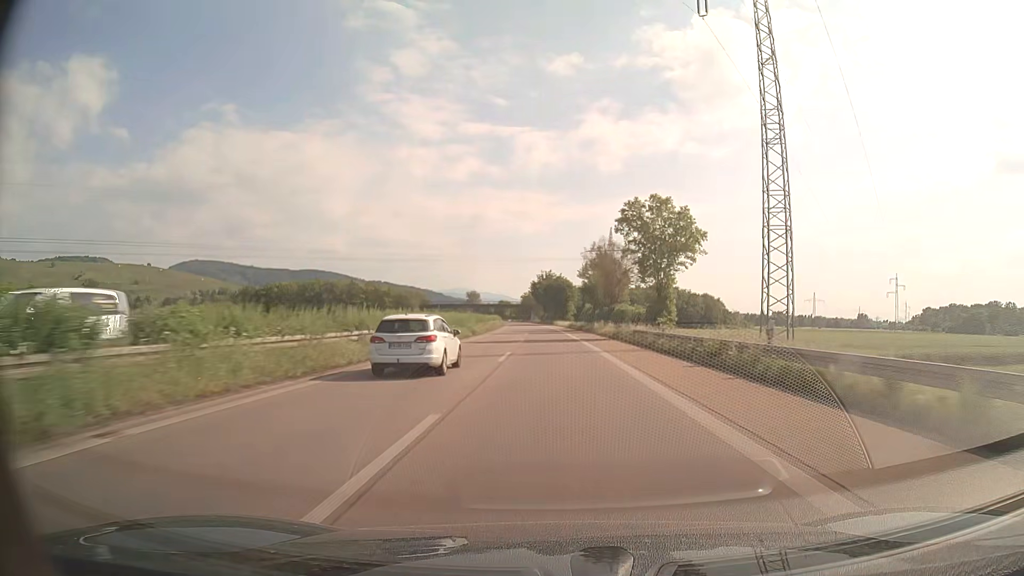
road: trunk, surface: asphalt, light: Day
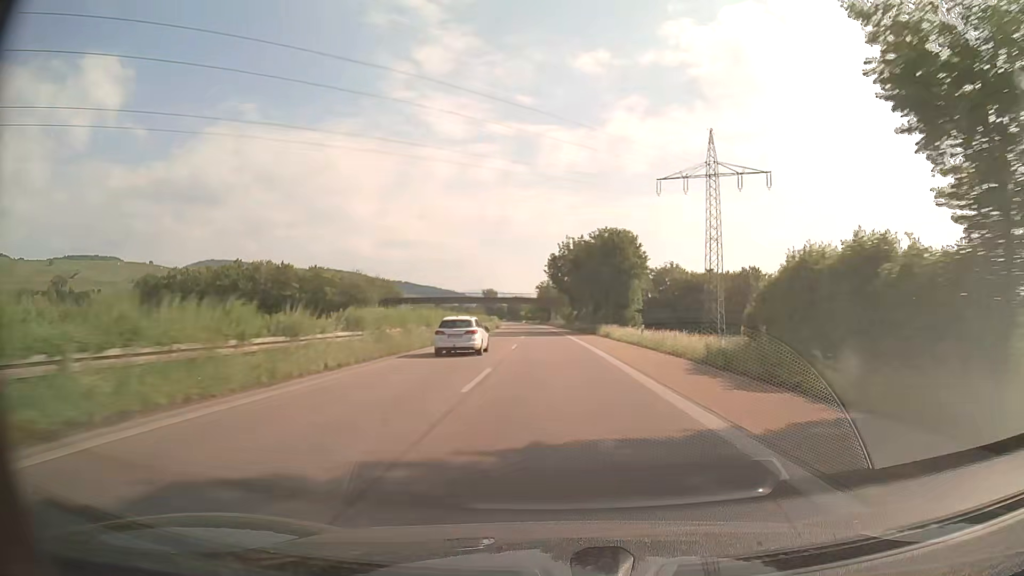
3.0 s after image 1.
(-1.5, +80.8) m; -2°
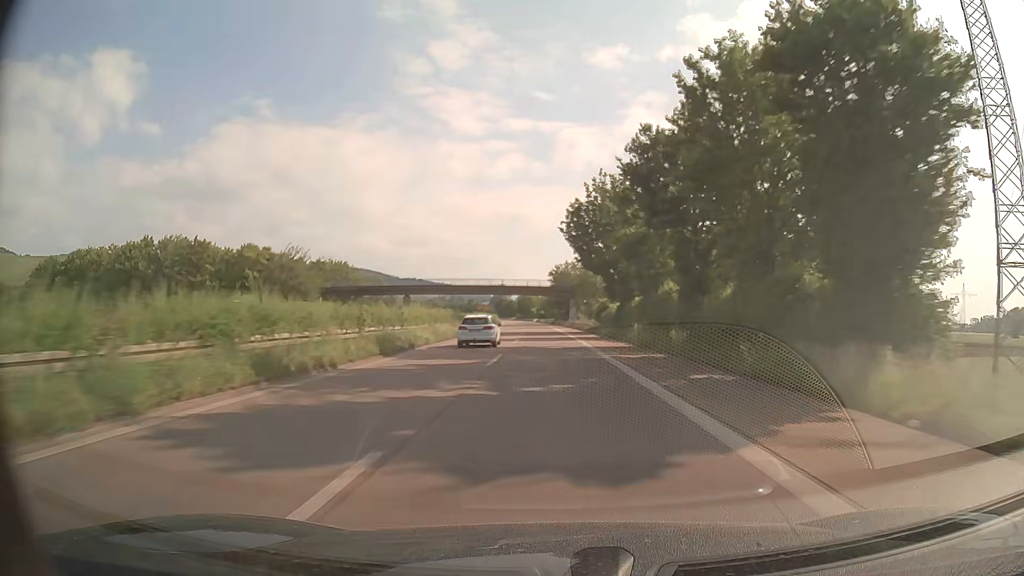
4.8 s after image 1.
(-0.6, +47.8) m; -2°
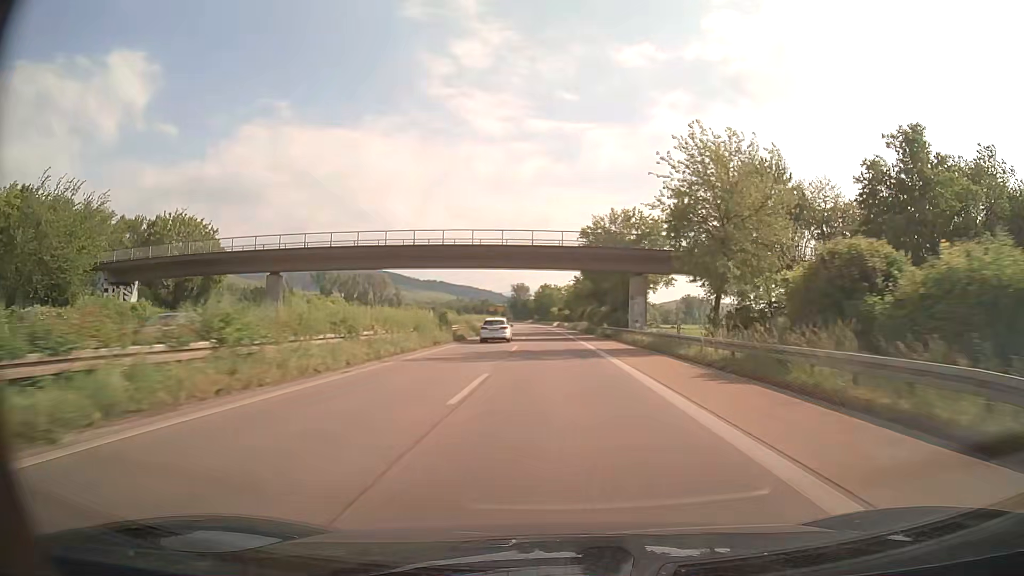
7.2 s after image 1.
(-1.0, +61.6) m; -2°
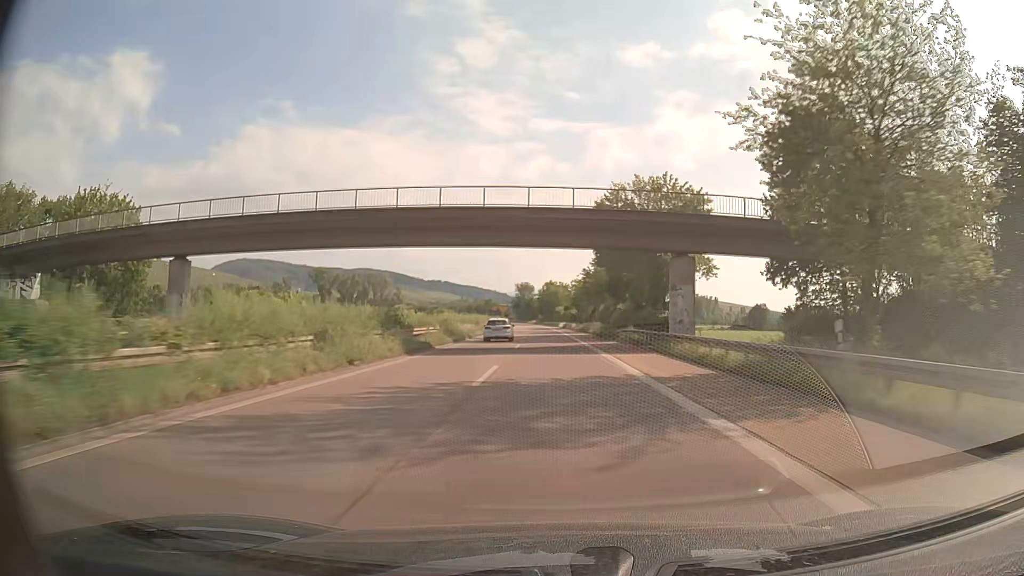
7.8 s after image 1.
(-0.1, +15.2) m; 0°
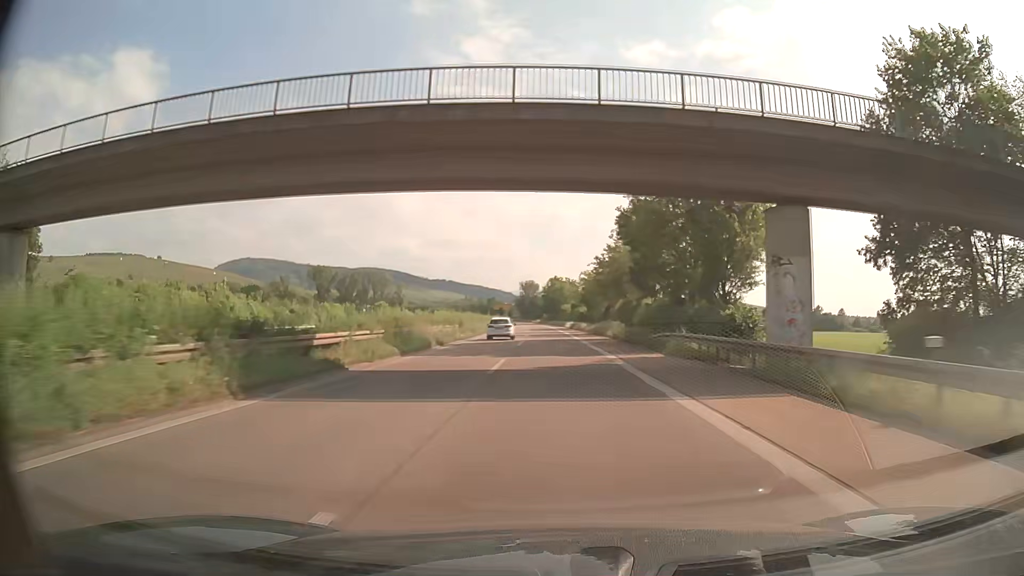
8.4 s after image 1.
(-0.1, +15.1) m; -1°
